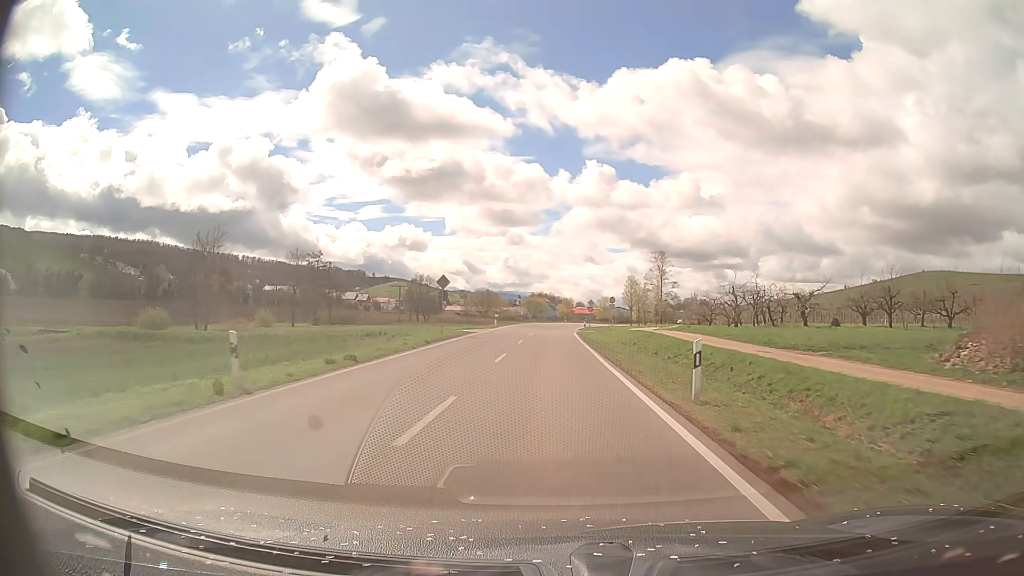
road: primary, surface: asphalt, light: Day
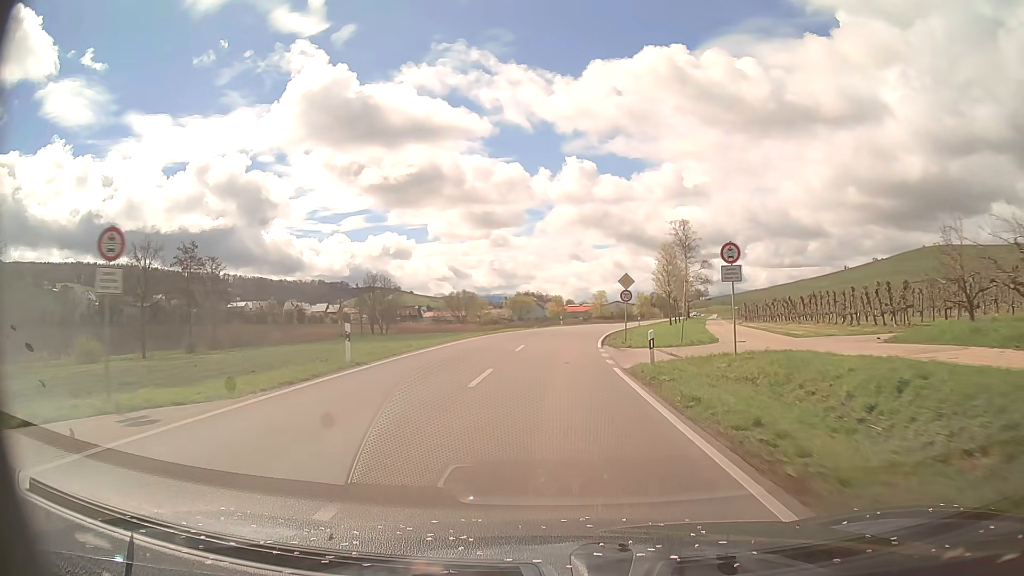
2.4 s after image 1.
(-0.1, +42.4) m; +1°
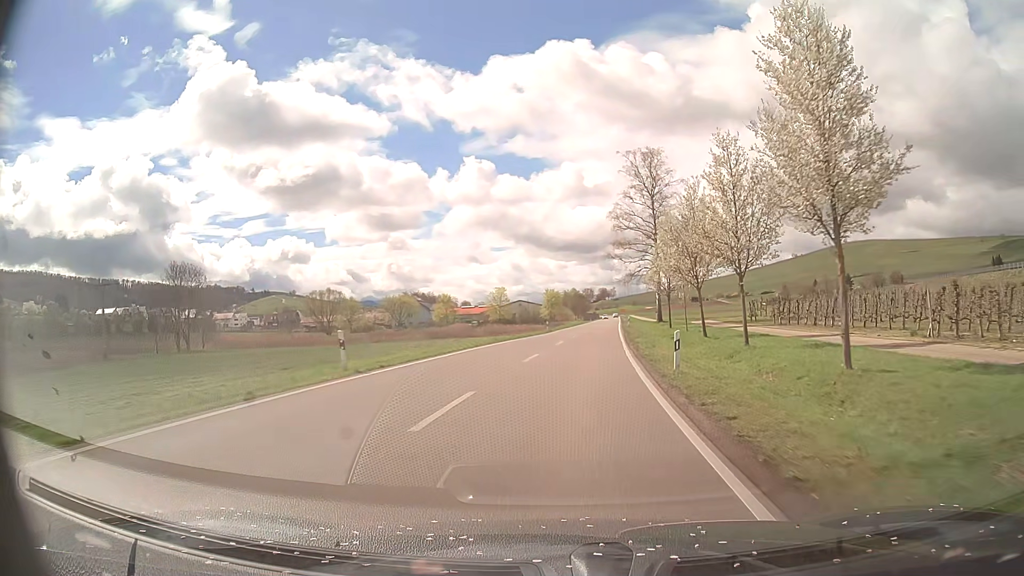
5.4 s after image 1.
(+3.1, +52.7) m; +8°
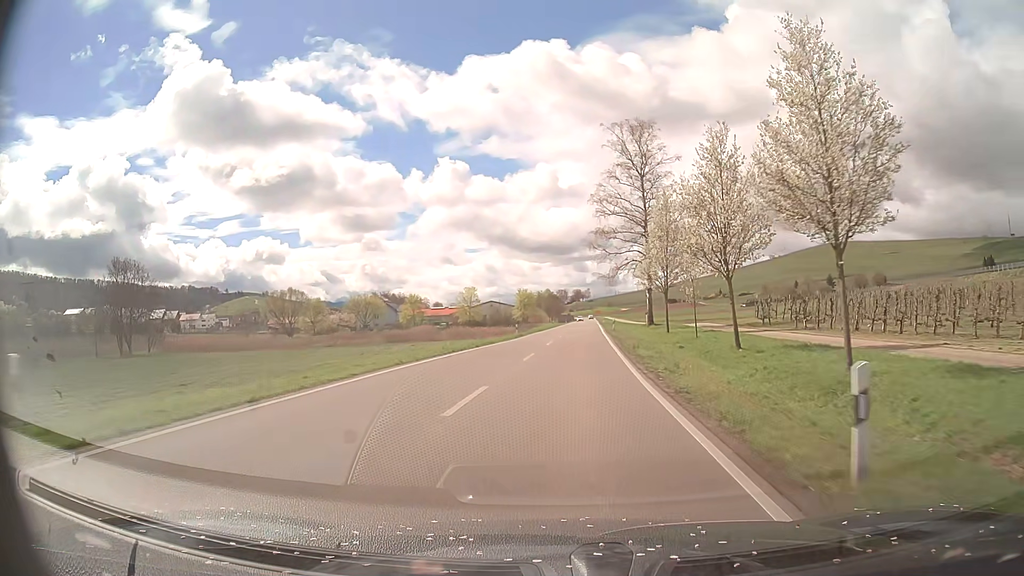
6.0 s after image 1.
(+0.2, +10.6) m; +2°
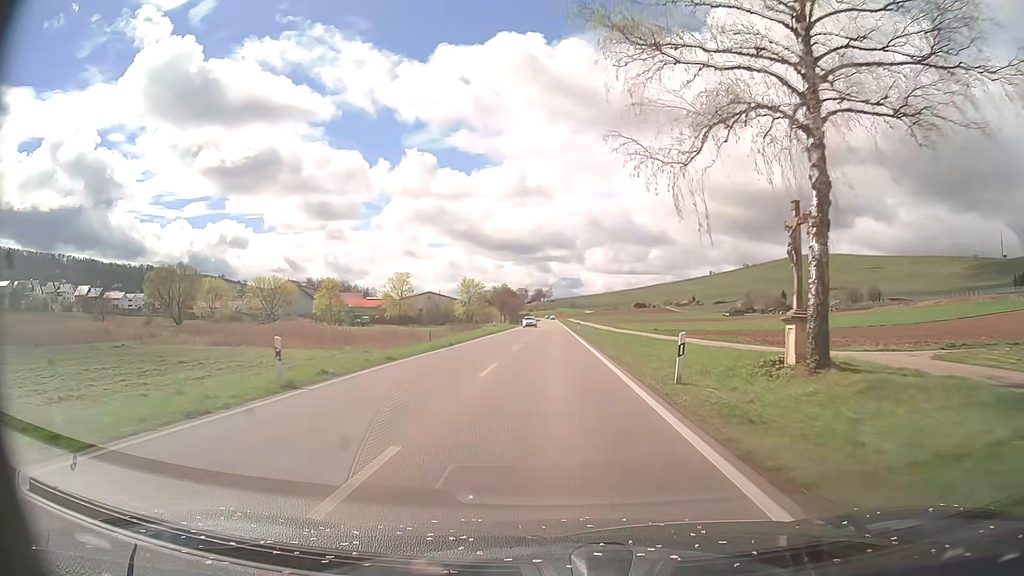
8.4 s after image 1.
(+1.7, +42.4) m; +3°
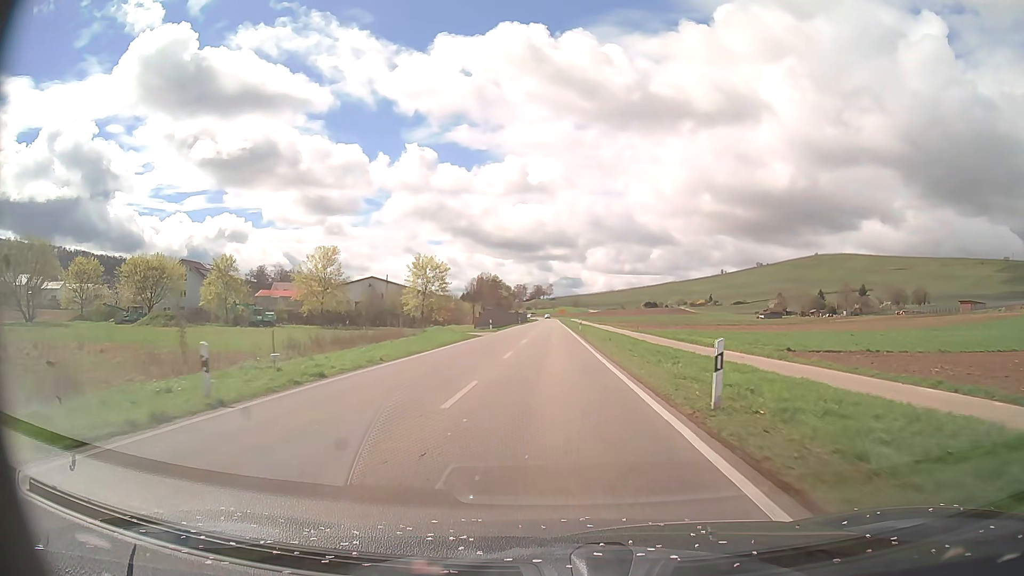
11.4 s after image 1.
(+0.2, +53.1) m; 0°
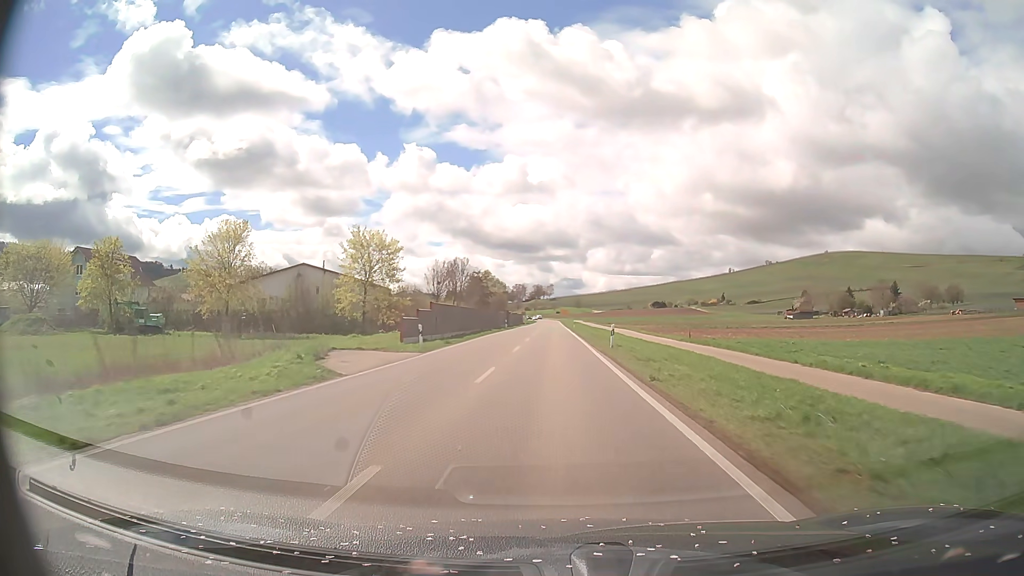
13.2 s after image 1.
(+0.1, +31.9) m; 0°
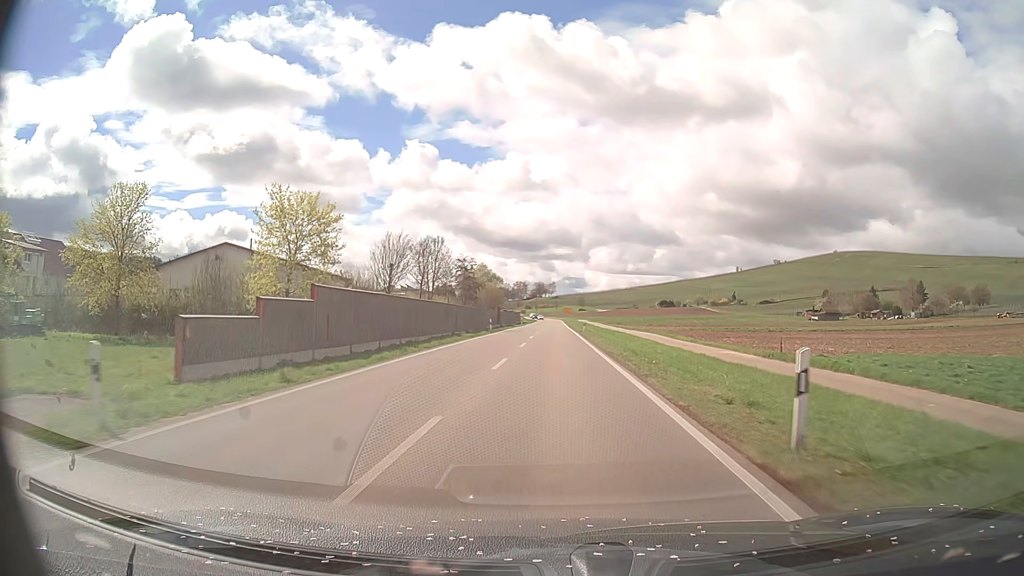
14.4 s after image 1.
(-0.1, +21.2) m; 0°
(0, +10) (0, +20) (0, +30) (0, +40) (0, +50) (0, +60) (0, +70) (0, +80) (0, +90) (0, +100) m
